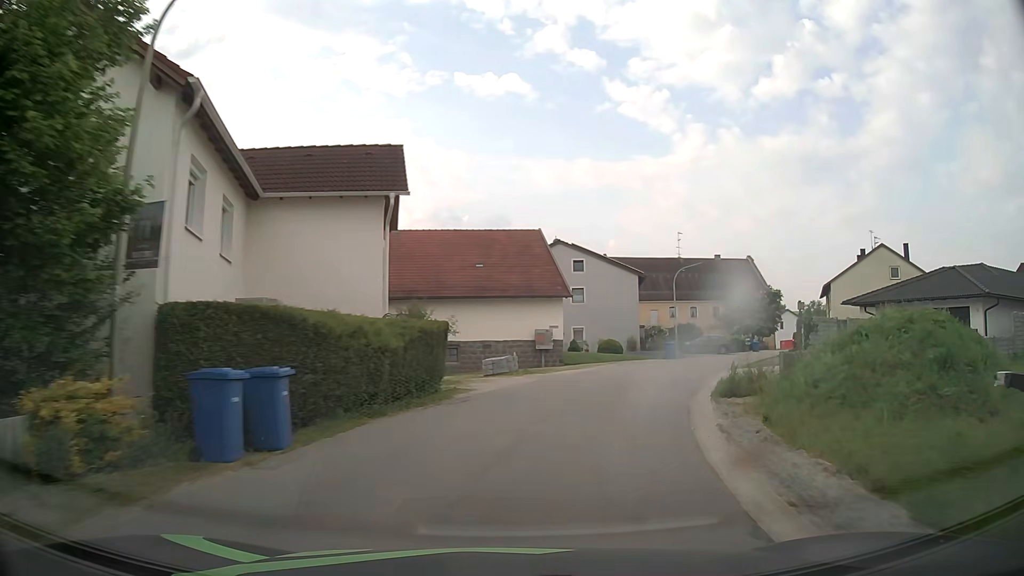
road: tertiary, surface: asphalt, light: Day
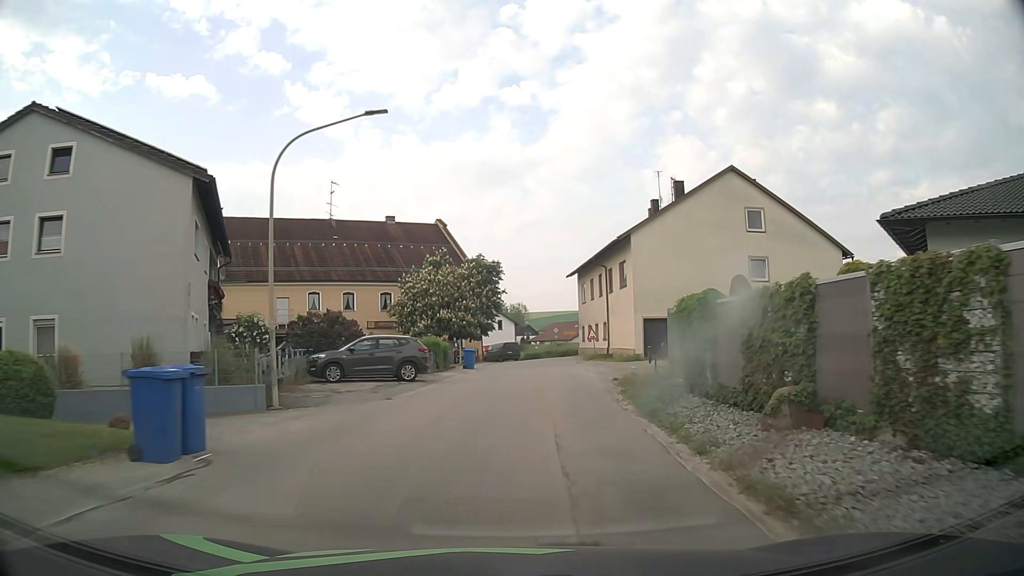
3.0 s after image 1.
(+9.9, +34.2) m; +28°
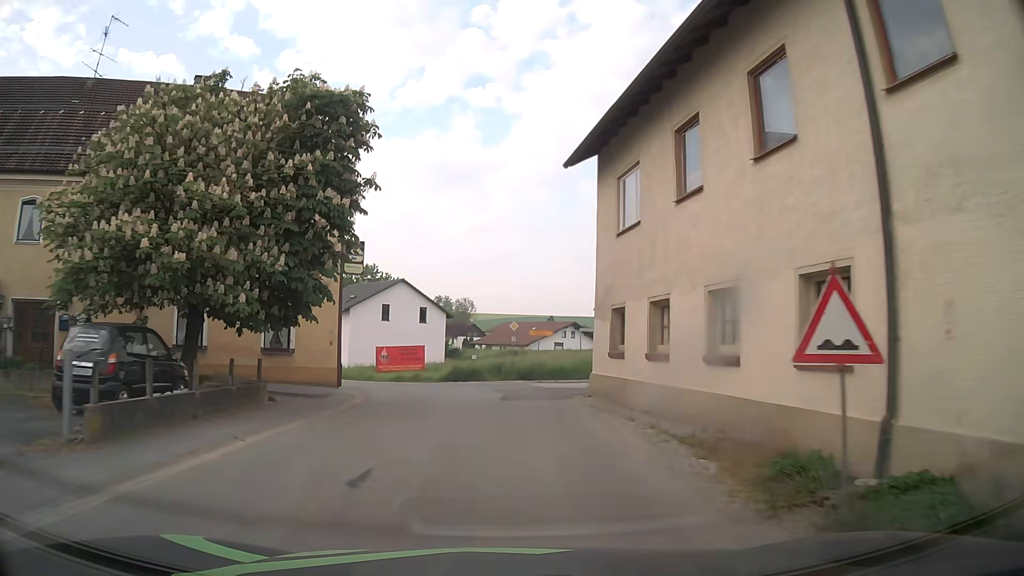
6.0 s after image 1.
(+2.1, +35.1) m; +5°
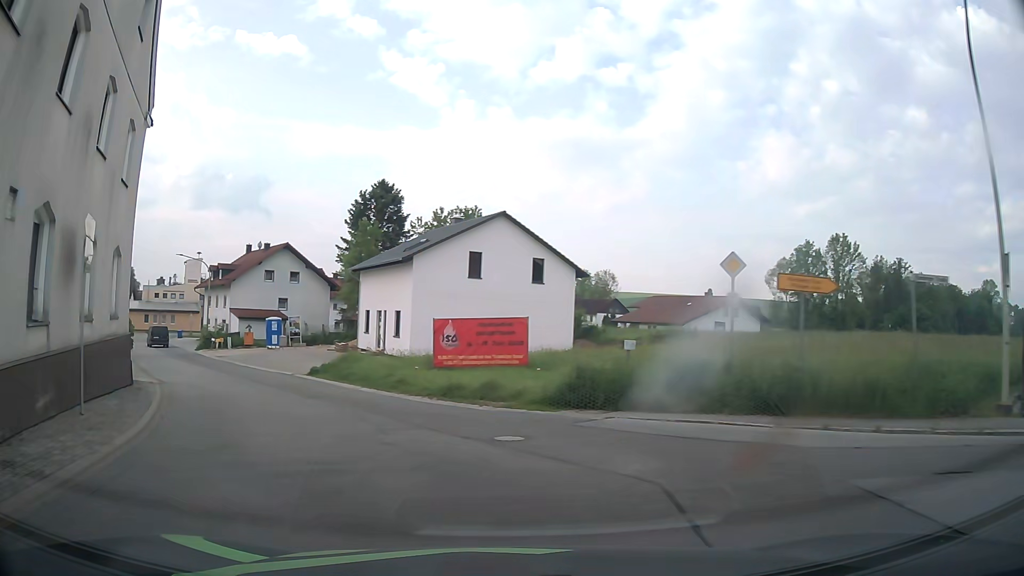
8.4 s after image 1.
(-1.1, +22.8) m; -12°
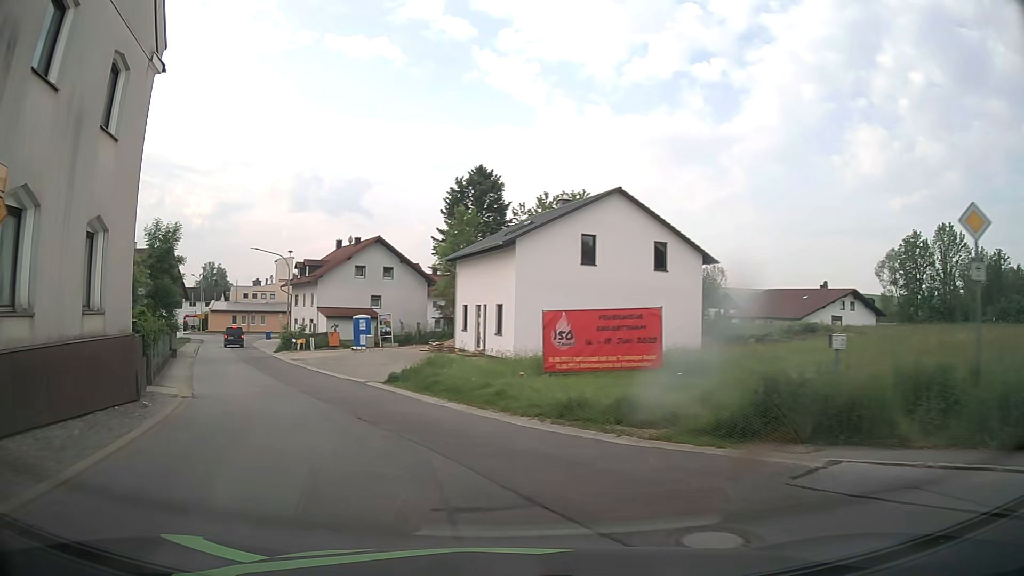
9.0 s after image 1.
(-0.3, +5.2) m; -8°
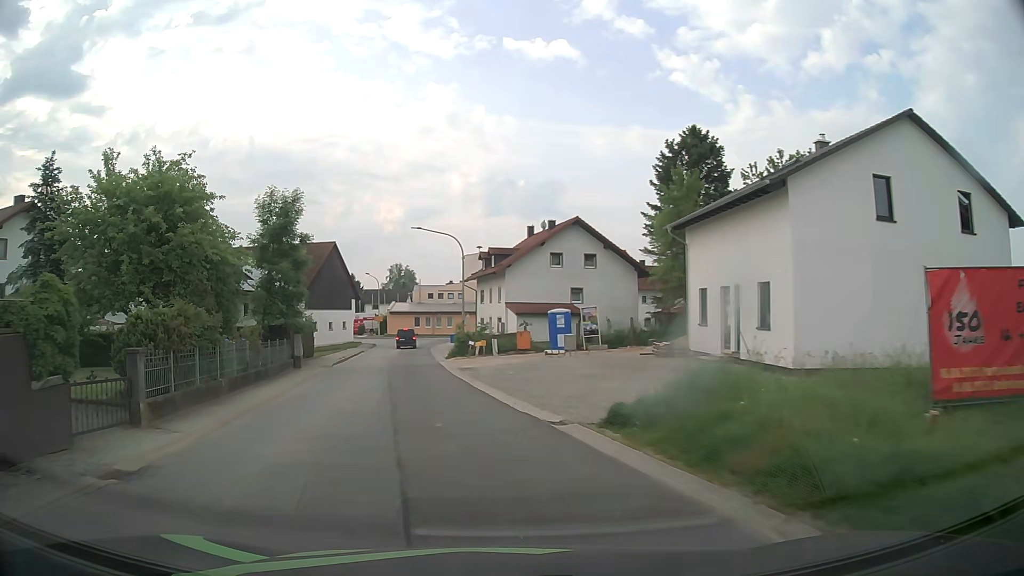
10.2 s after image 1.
(-1.7, +10.9) m; -18°
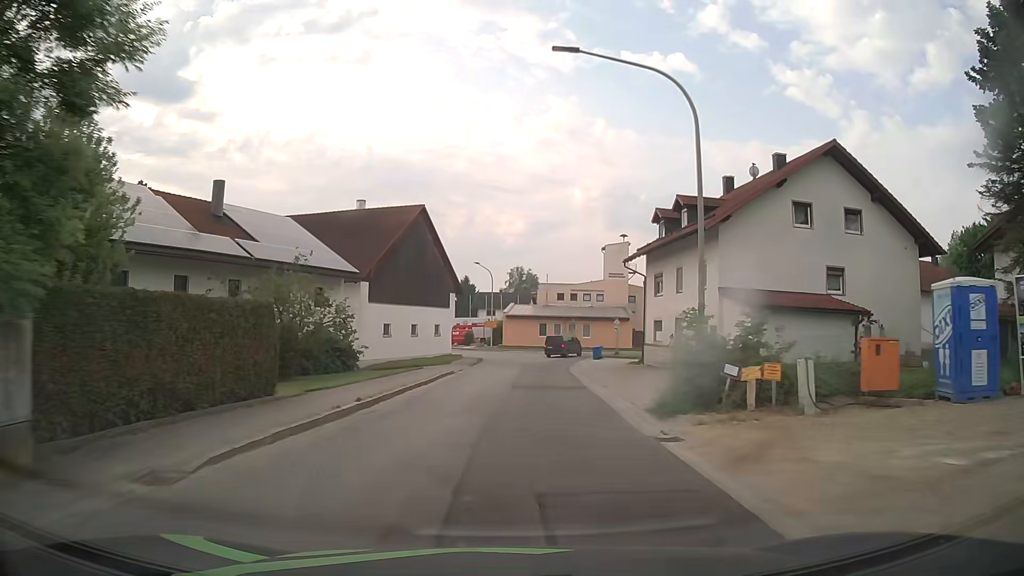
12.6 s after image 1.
(-3.7, +25.6) m; -10°
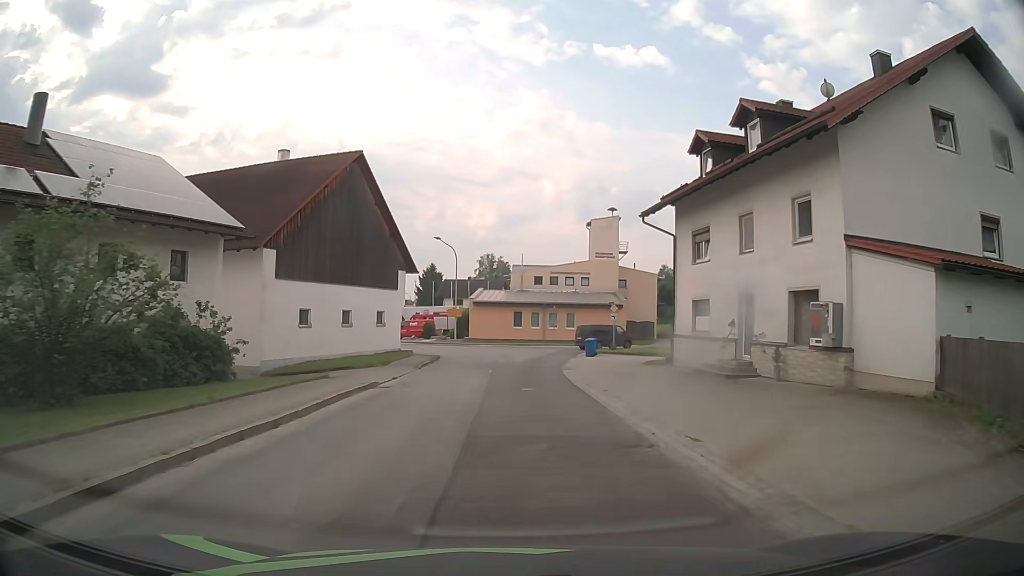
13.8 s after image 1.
(+0.2, +13.3) m; +2°
